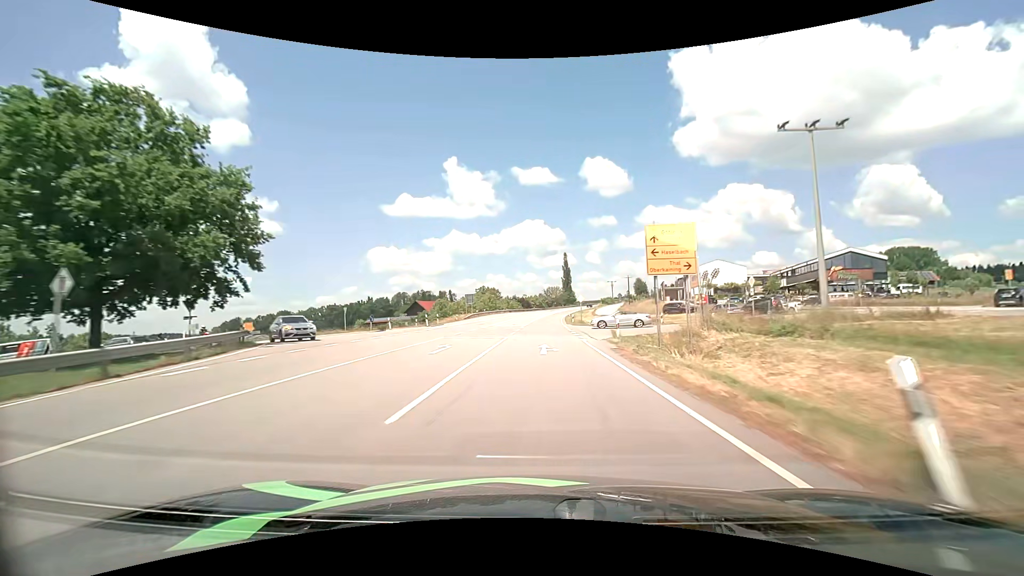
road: primary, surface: asphalt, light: Day
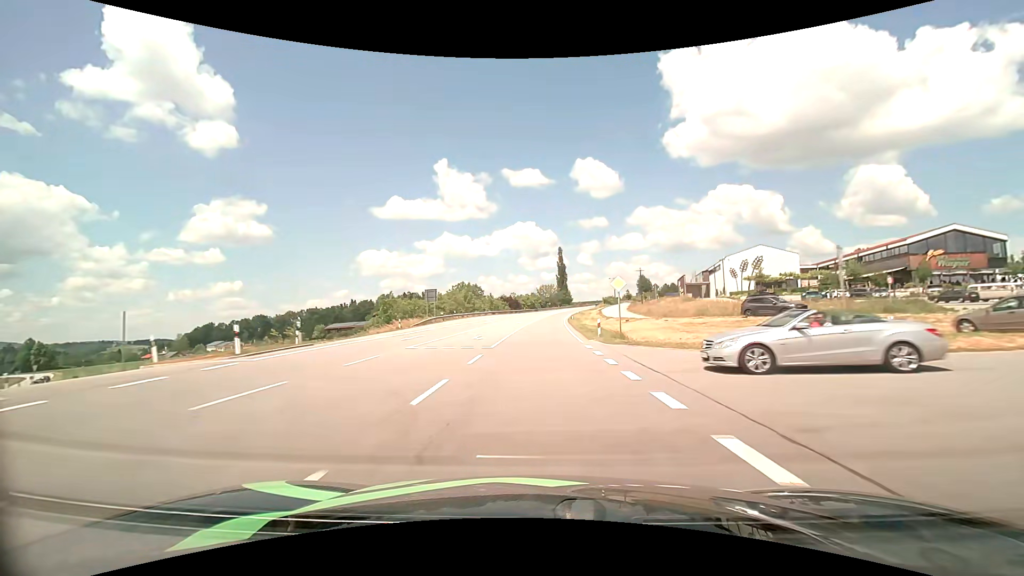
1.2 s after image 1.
(+0.2, +28.3) m; +1°
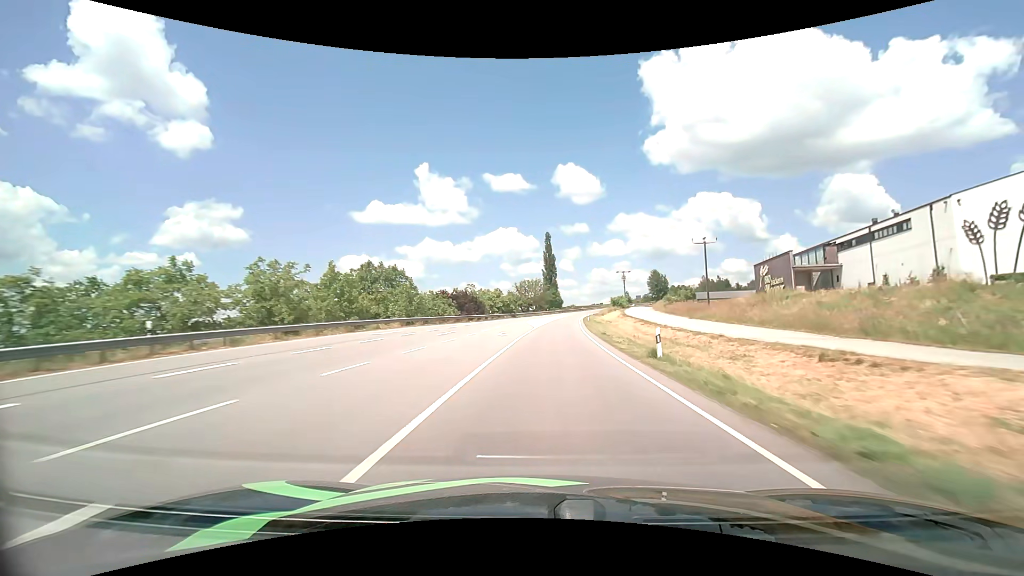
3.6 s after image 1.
(+0.7, +56.4) m; +2°
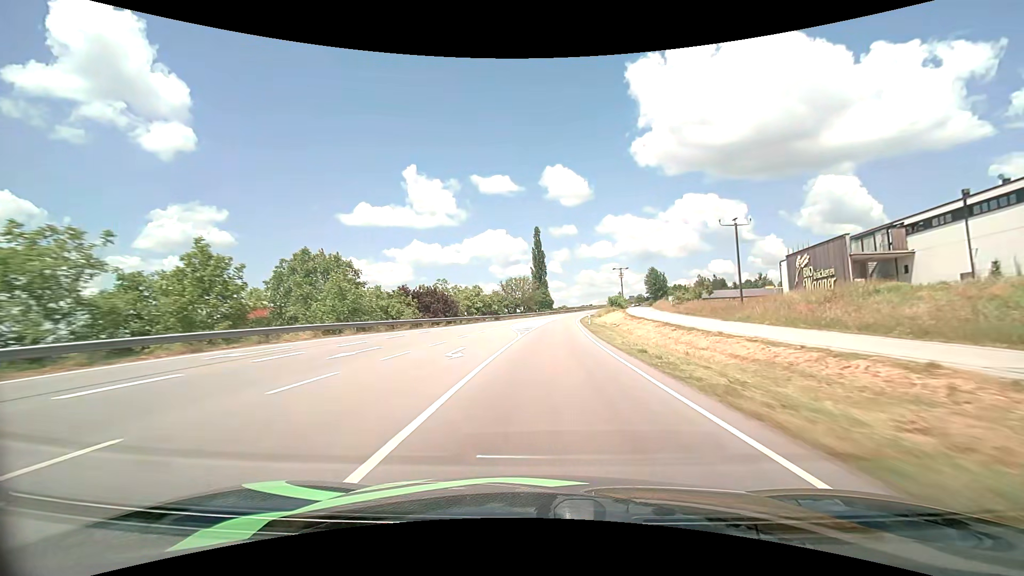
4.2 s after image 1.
(+0.2, +14.1) m; +1°
